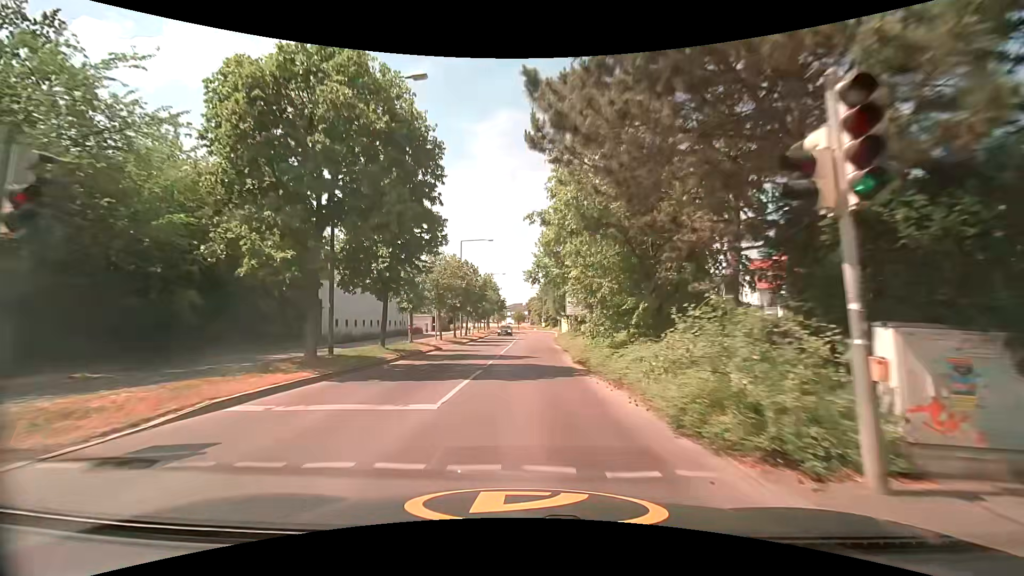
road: tertiary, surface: asphalt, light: Day
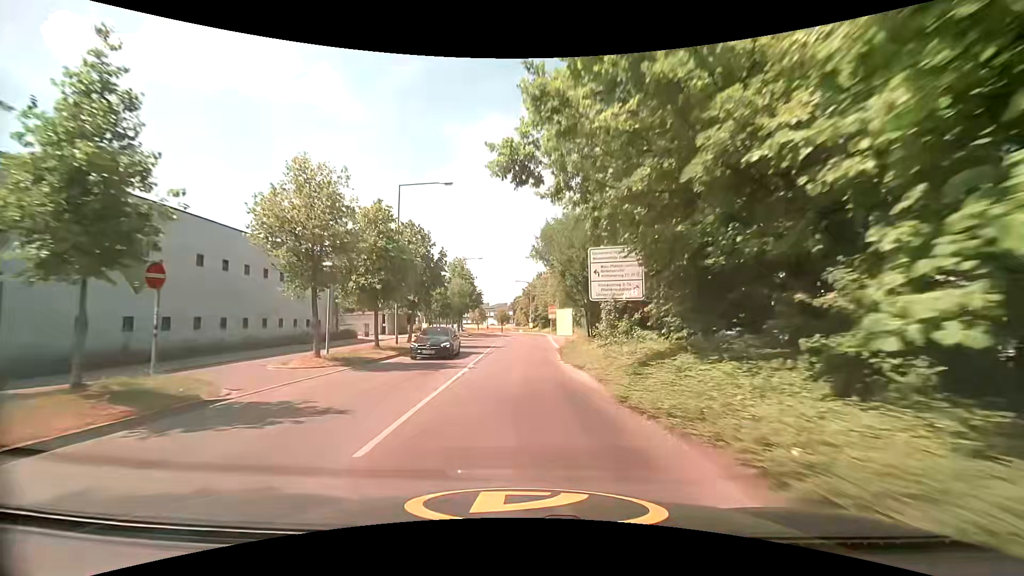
(+0.4, +21.0) m; +1°
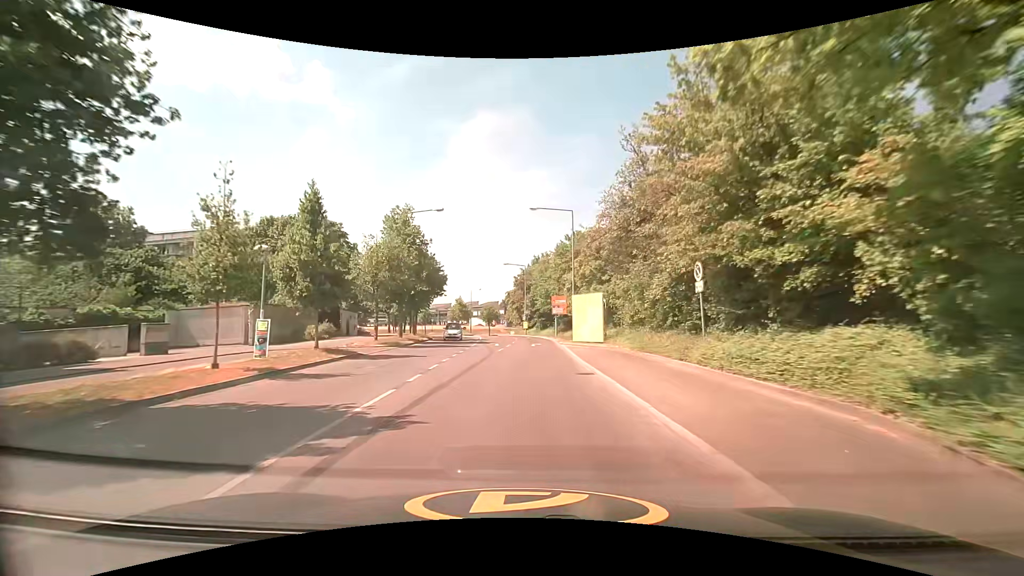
(+0.4, +27.5) m; +1°
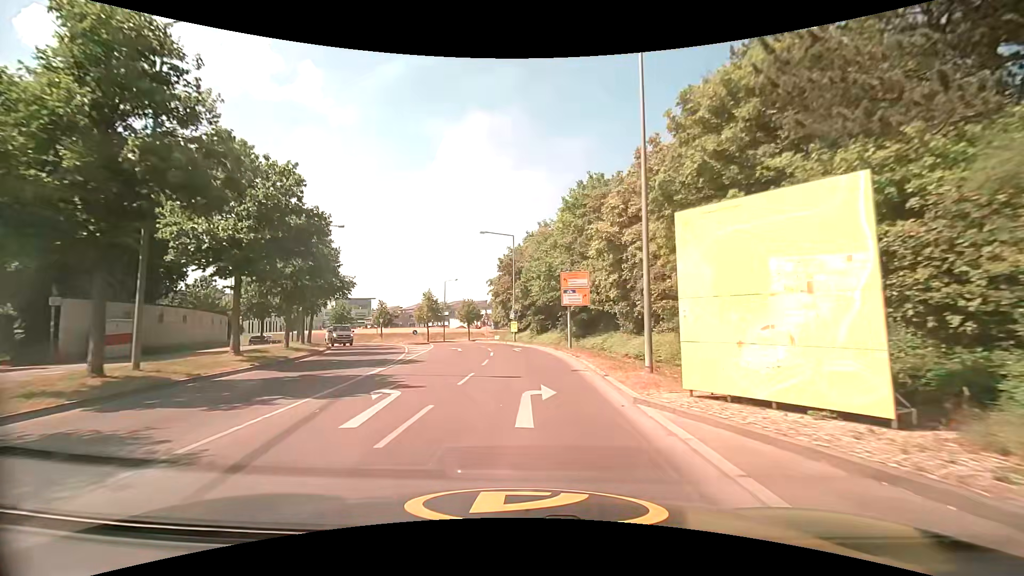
(+0.4, +25.7) m; 0°
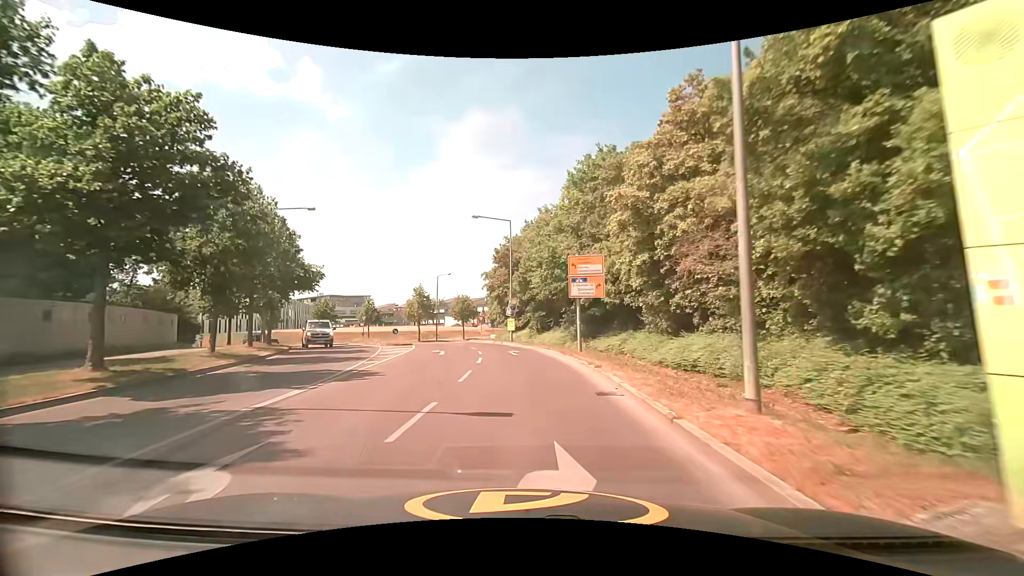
(+0.1, +5.8) m; +1°
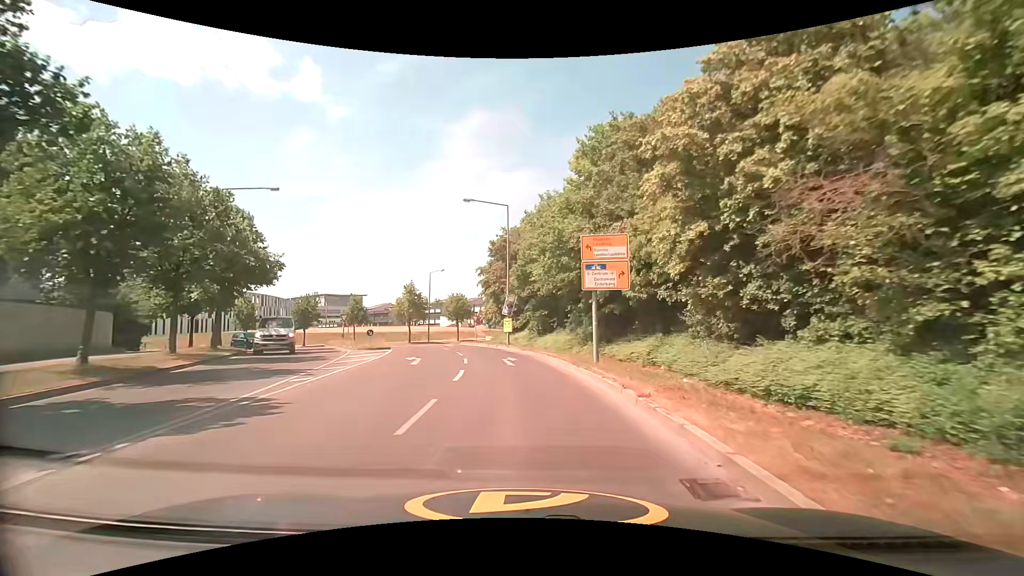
(0.0, +5.5) m; 0°
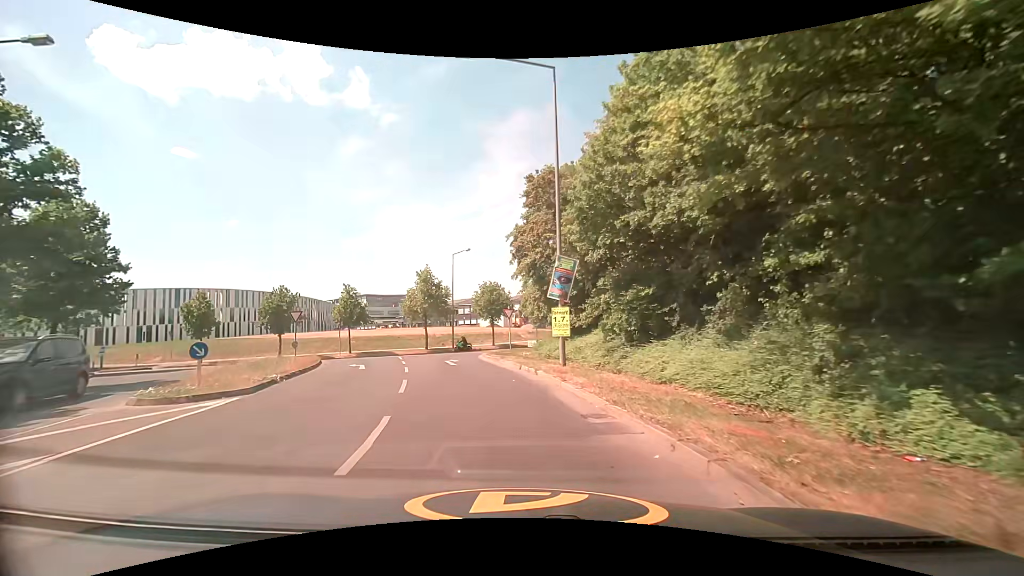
(-0.4, +19.3) m; -5°
